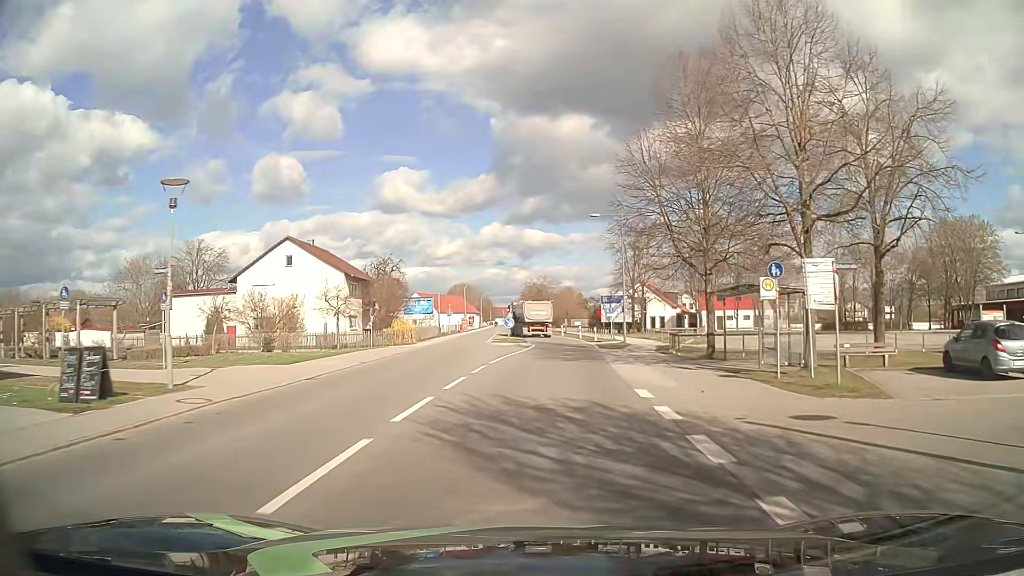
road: primary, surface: asphalt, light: Day
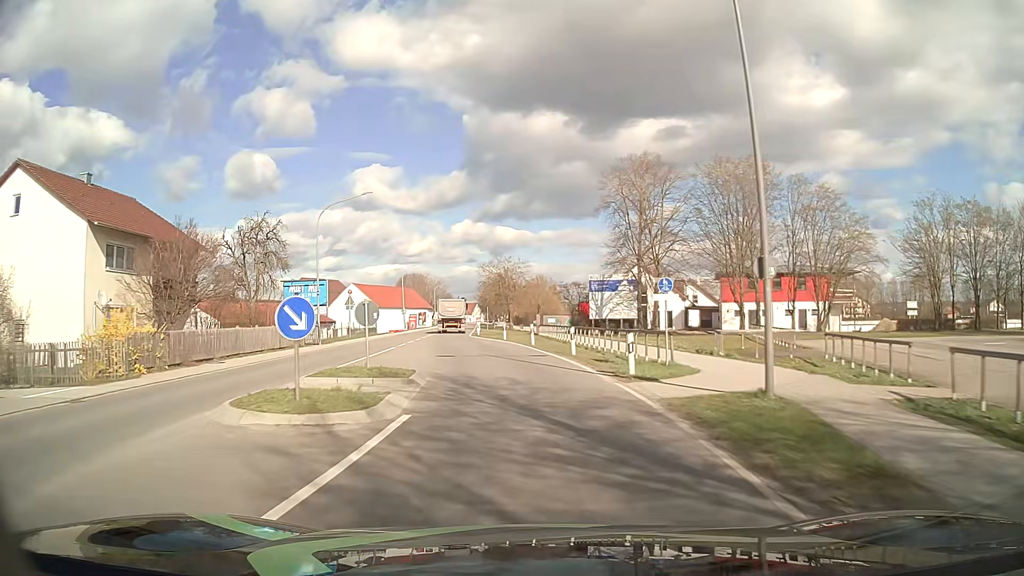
(+1.6, +31.7) m; +4°
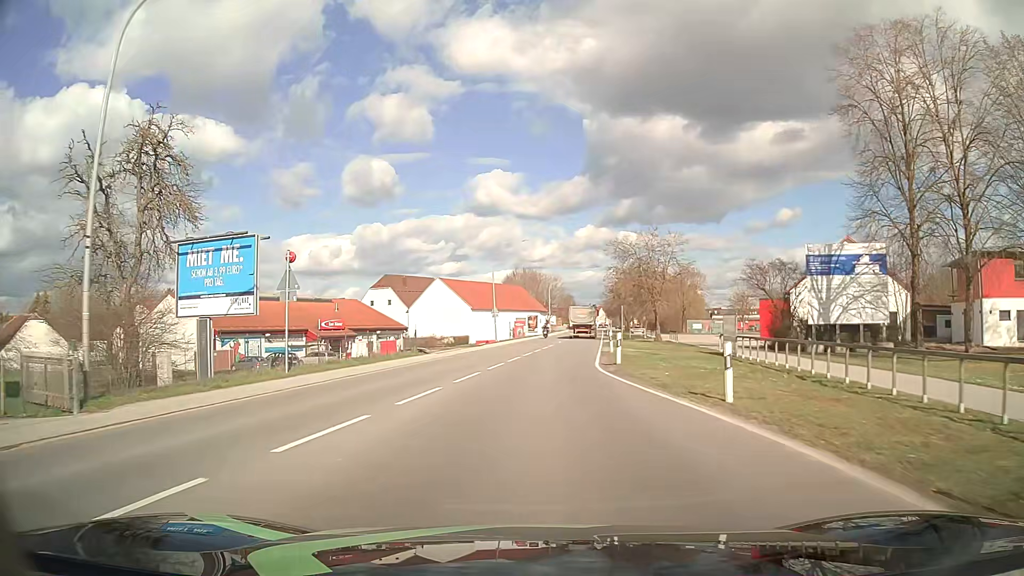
(-3.0, +31.5) m; -11°
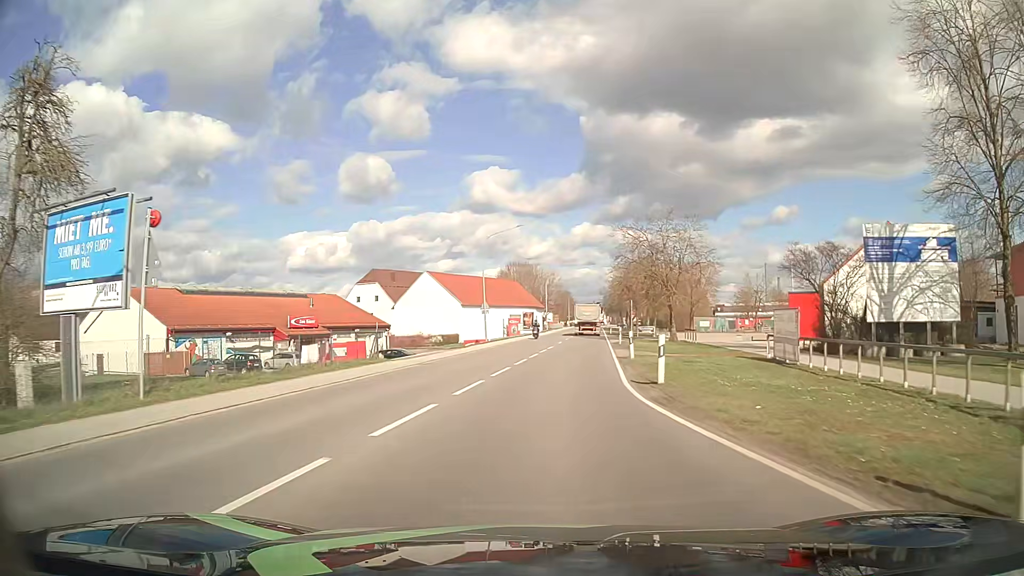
(0.0, +7.9) m; 0°
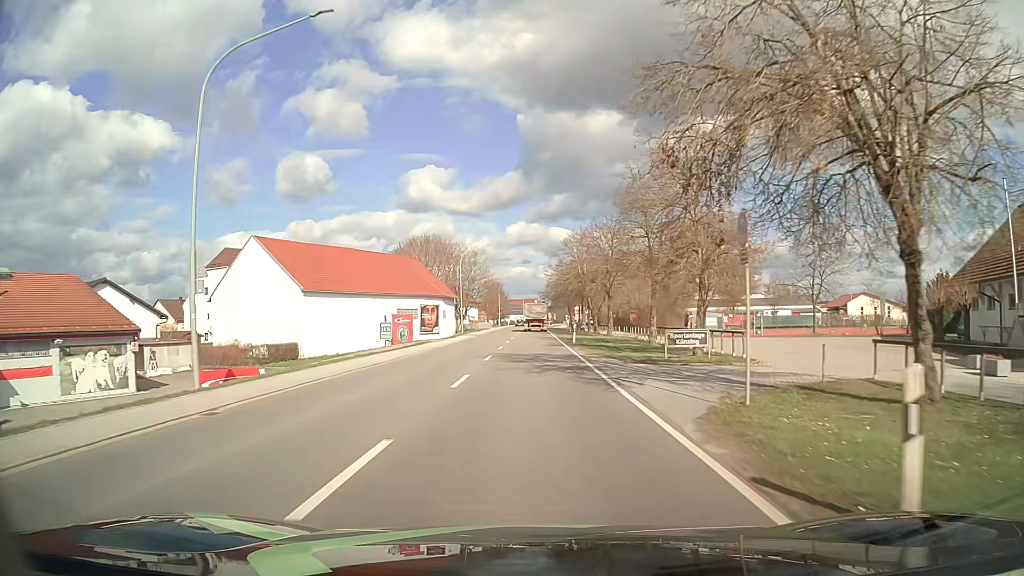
(+2.8, +39.5) m; +6°
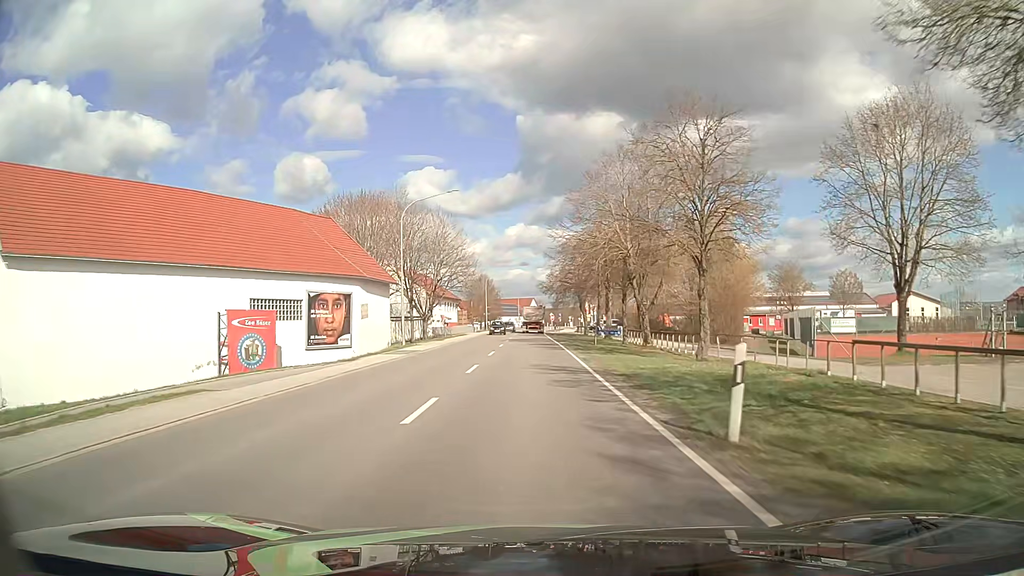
(0.0, +31.8) m; 0°
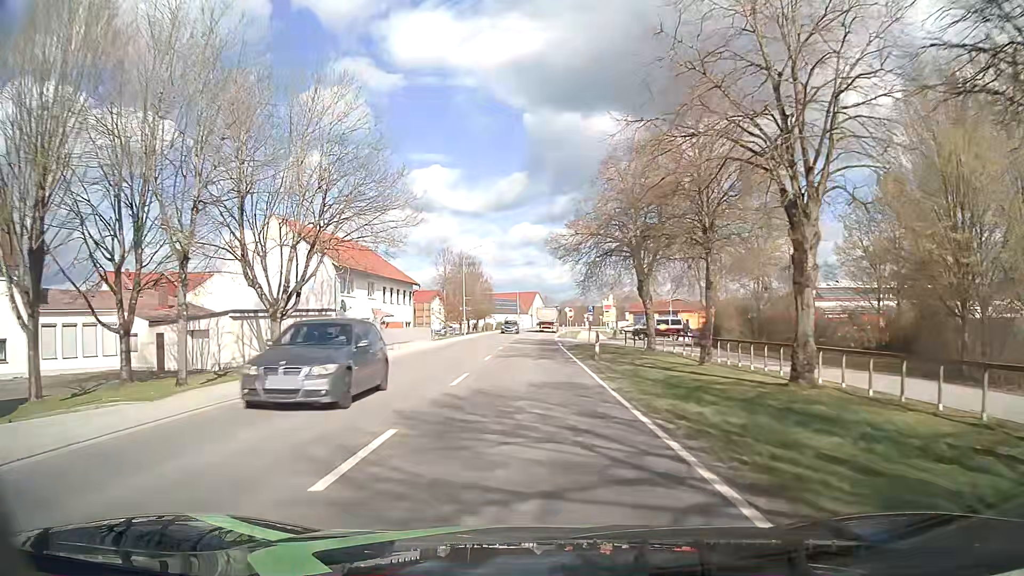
(0.0, +39.8) m; 0°
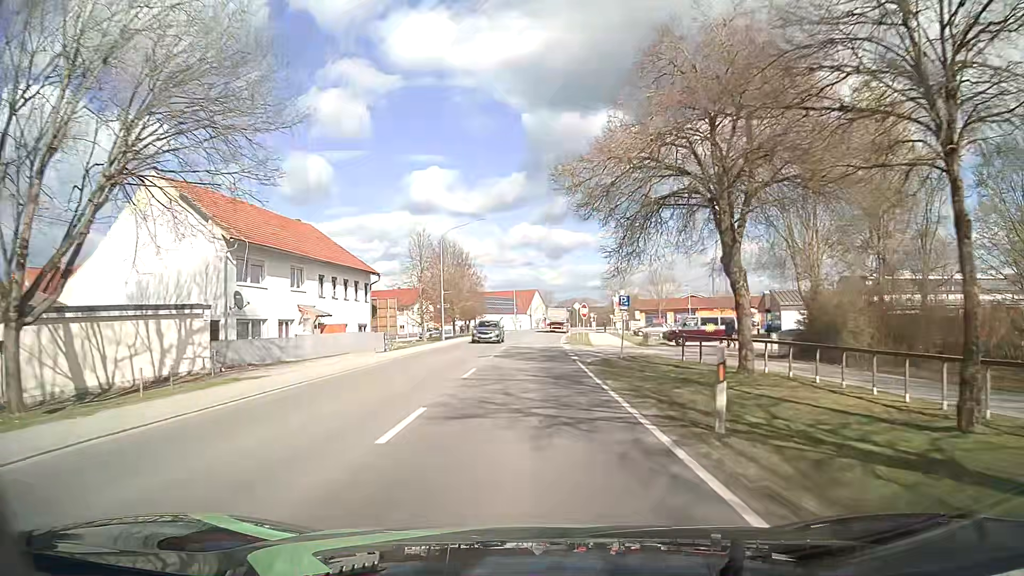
(-0.1, +15.9) m; -1°
(0, +10) (0, +20) (0, +30) (+1, +40) (+1, +50) (+1, +60) (+2, +70) (+3, +80) (+4, +90) (+5, +100) m
